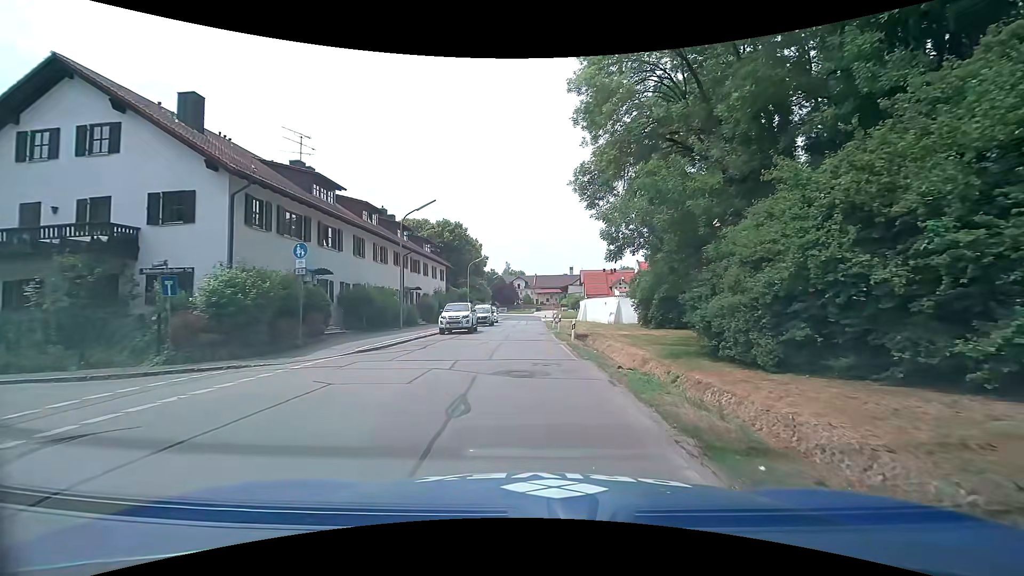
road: tertiary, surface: asphalt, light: Day
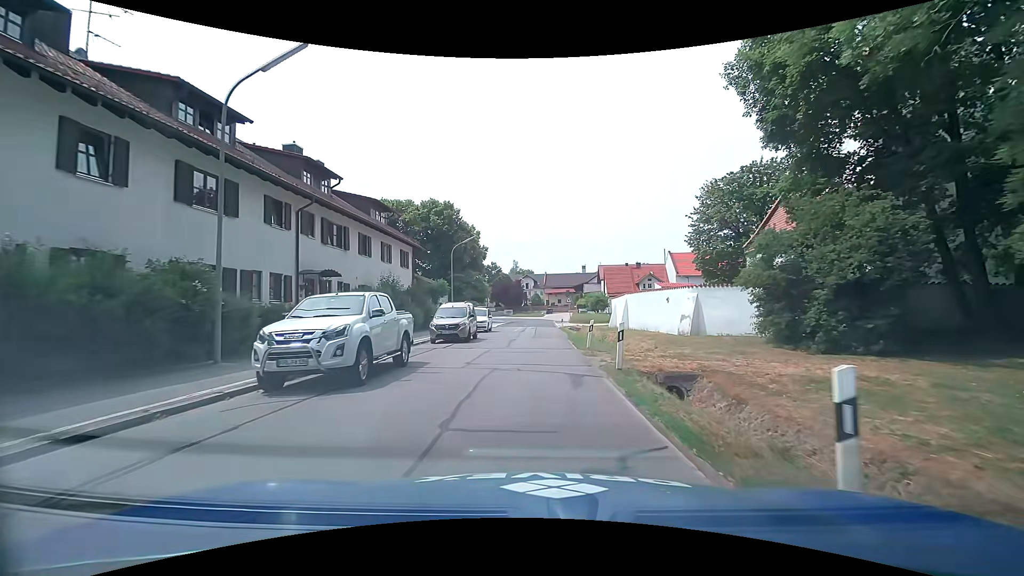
(0.0, +19.2) m; -1°
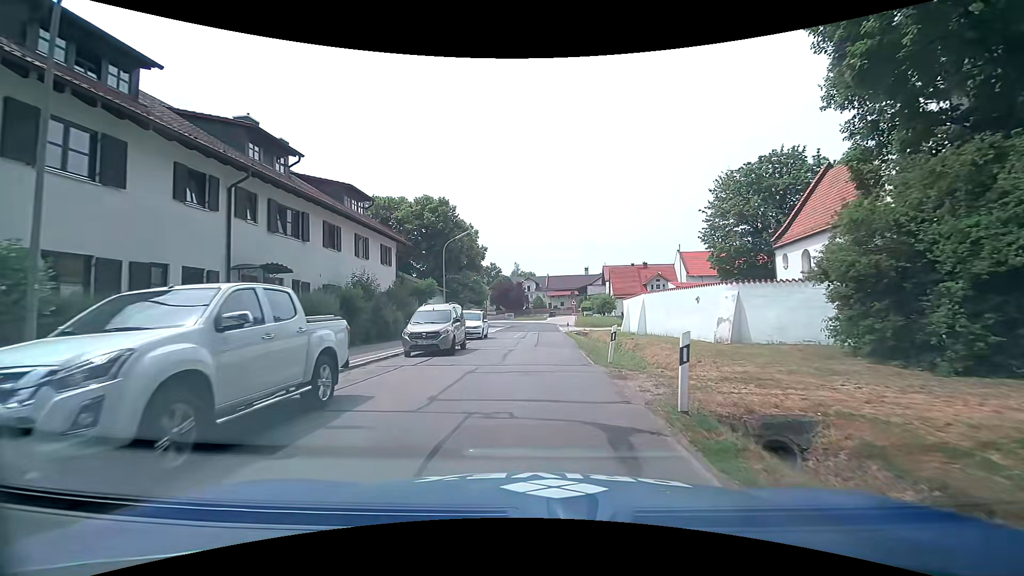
(0.0, +4.8) m; +1°
(0, +10) (0, +20) (0, +30) (0, +40) (0, +50) (0, +60) (0, +70) (0, +80) (-3, +90) (-8, +98) m
